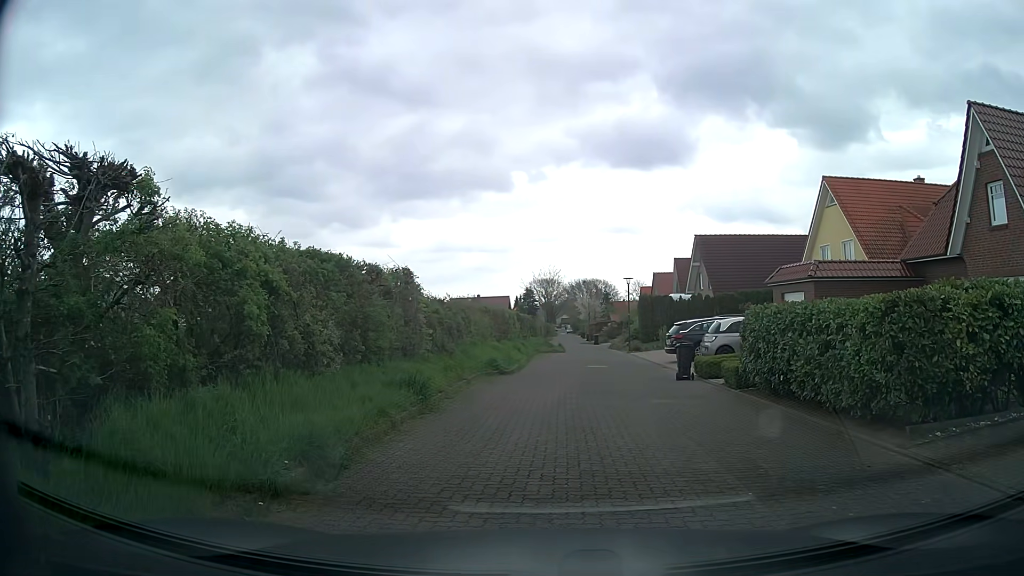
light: Day
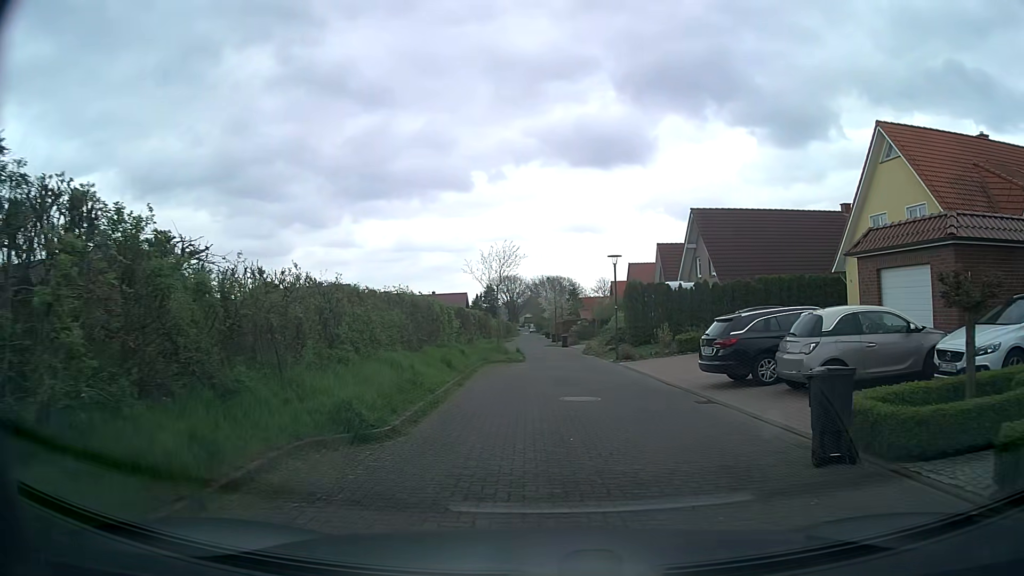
(+0.6, +11.5) m; +5°
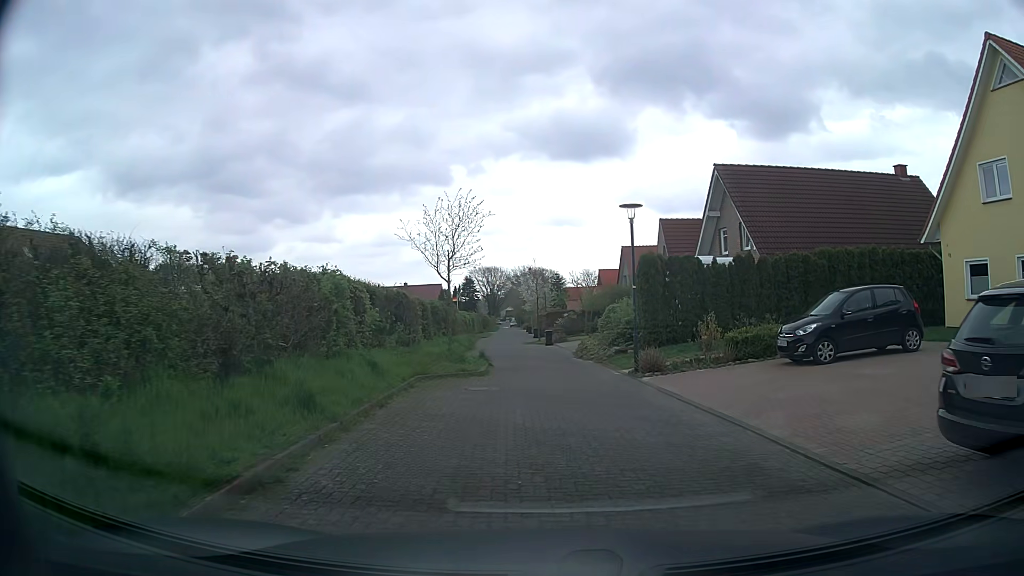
(0.0, +10.0) m; 0°
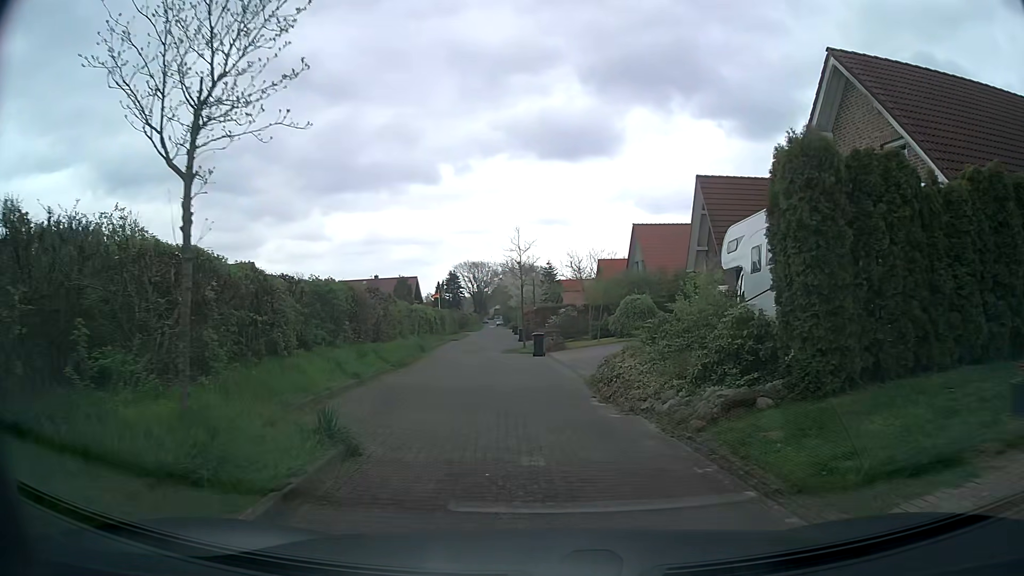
(+0.3, +14.4) m; +1°
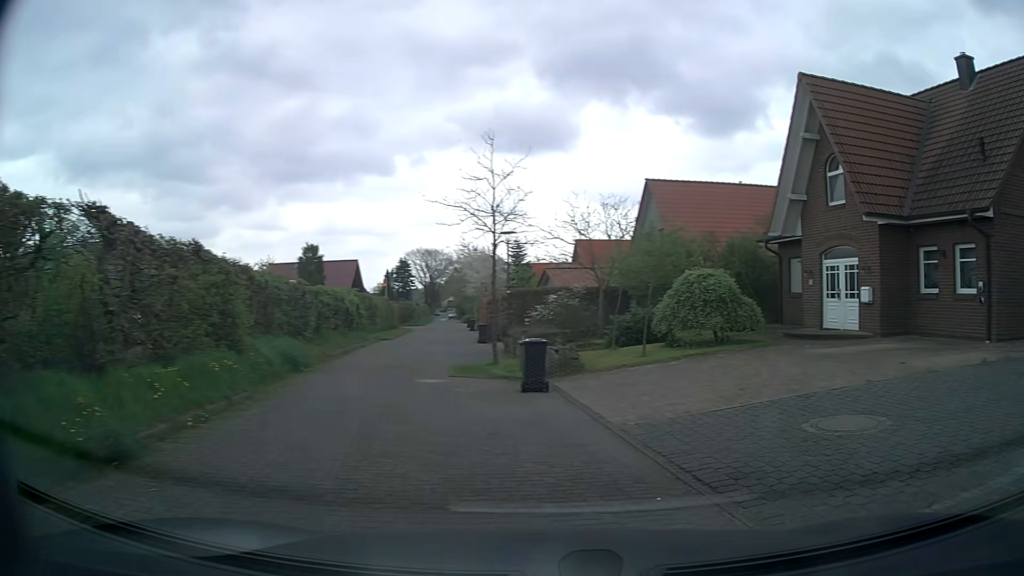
(-0.8, +14.9) m; +4°
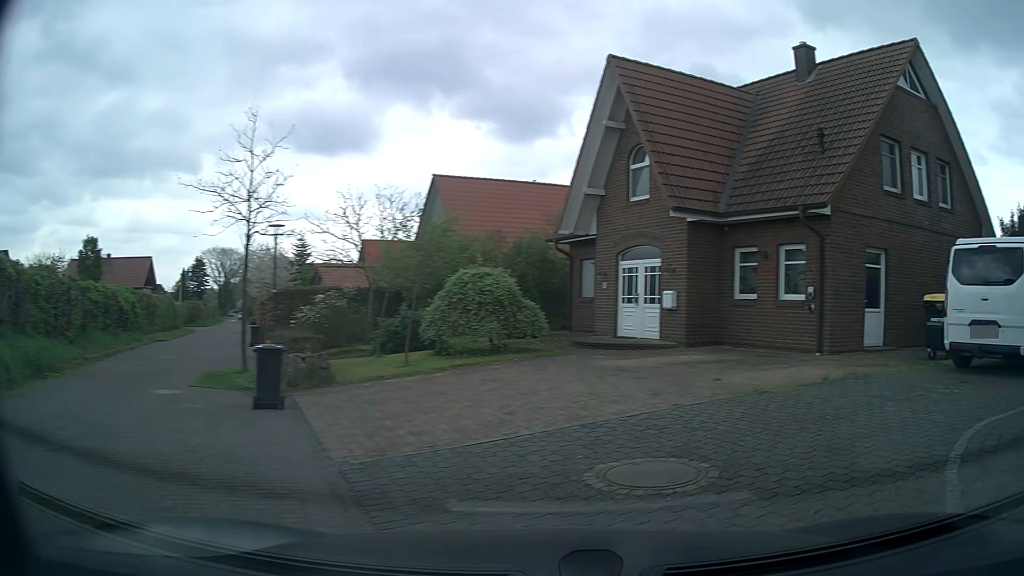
(+0.3, +2.1) m; +14°
